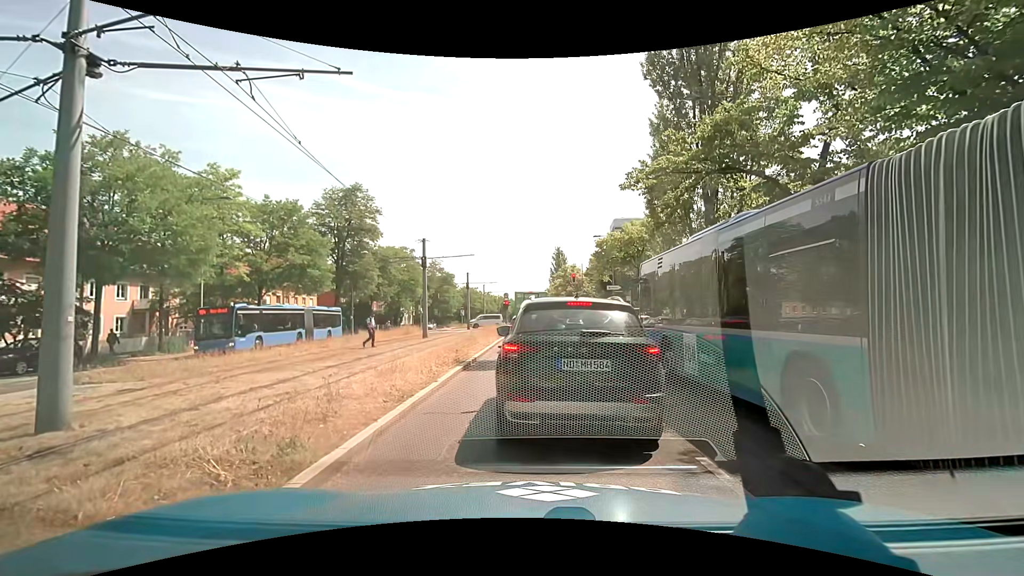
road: secondary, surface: asphalt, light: Day
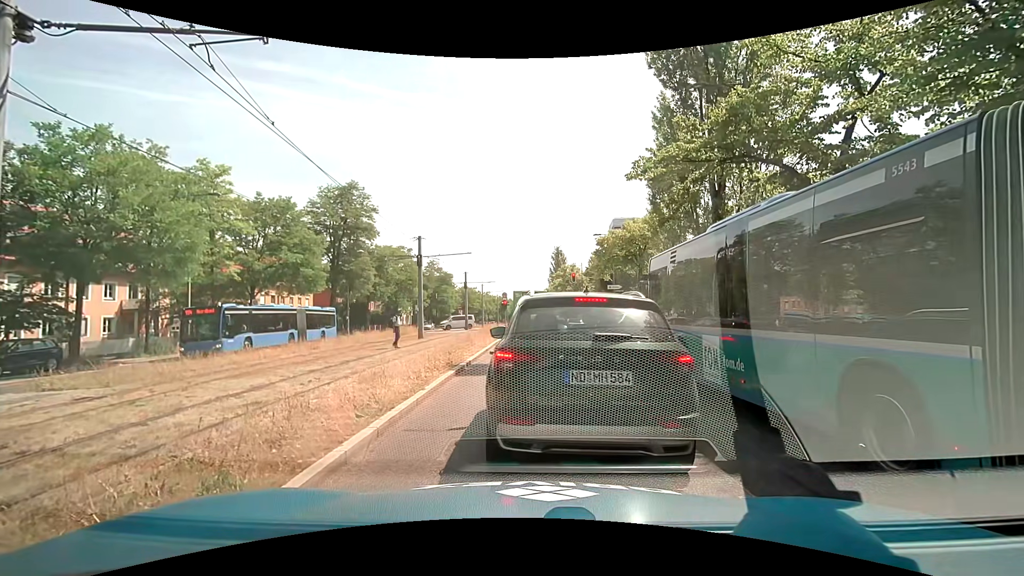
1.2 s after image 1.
(0.0, +1.0) m; 0°
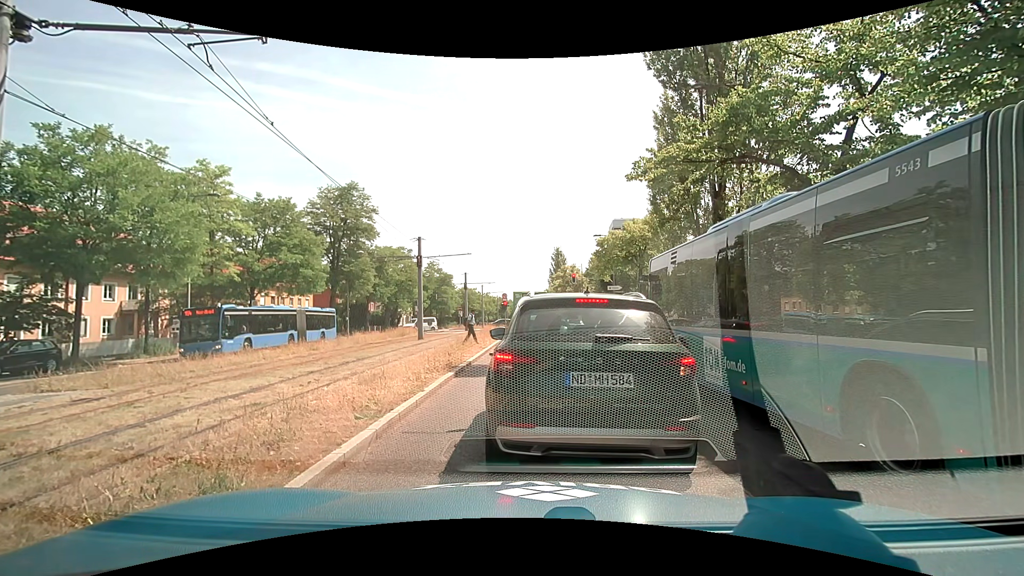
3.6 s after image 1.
(0.0, +0.1) m; 0°
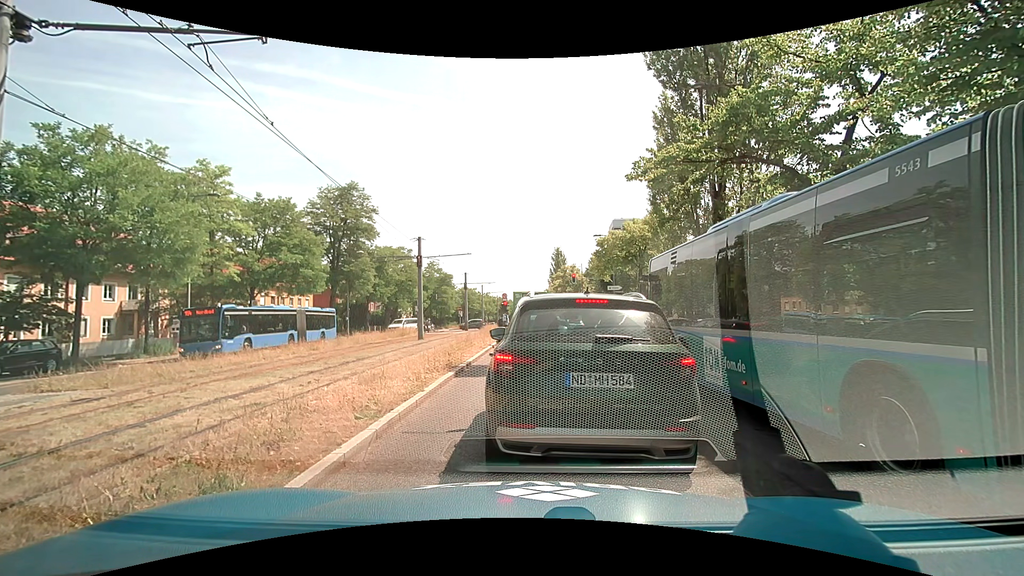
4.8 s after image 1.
(0.0, 0.0) m; 0°
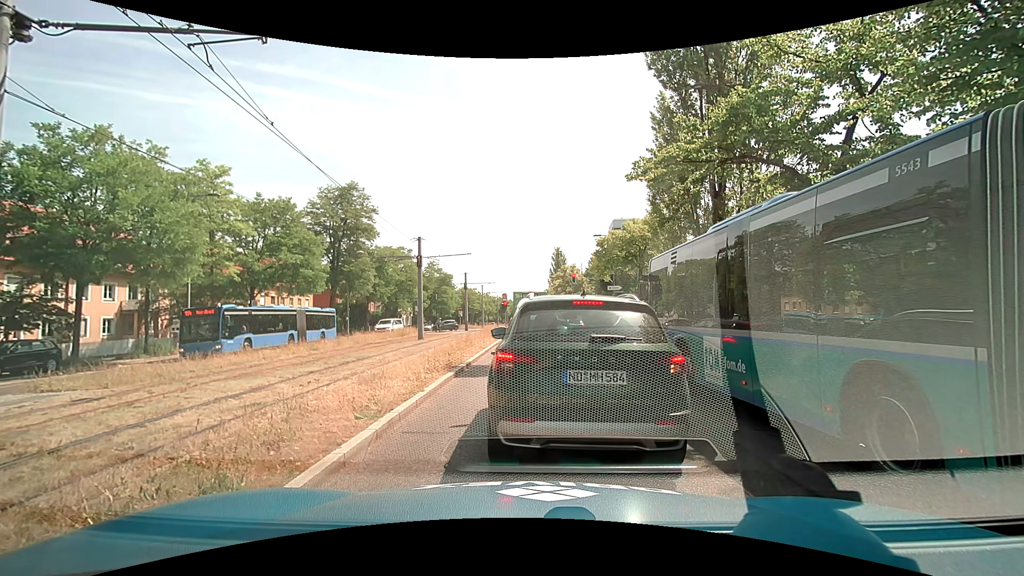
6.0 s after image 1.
(0.0, 0.0) m; 0°
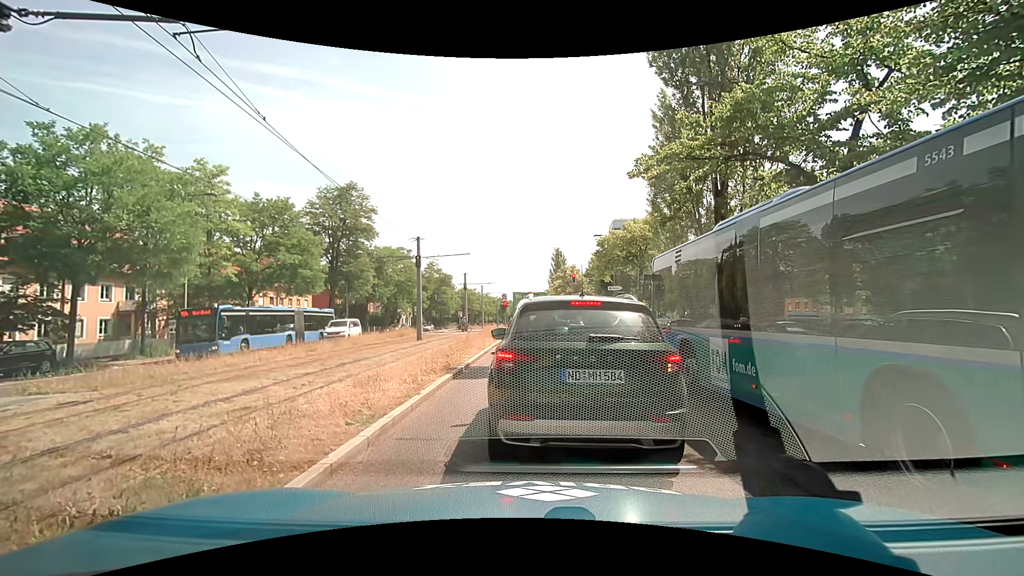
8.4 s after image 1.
(0.0, +0.3) m; 0°
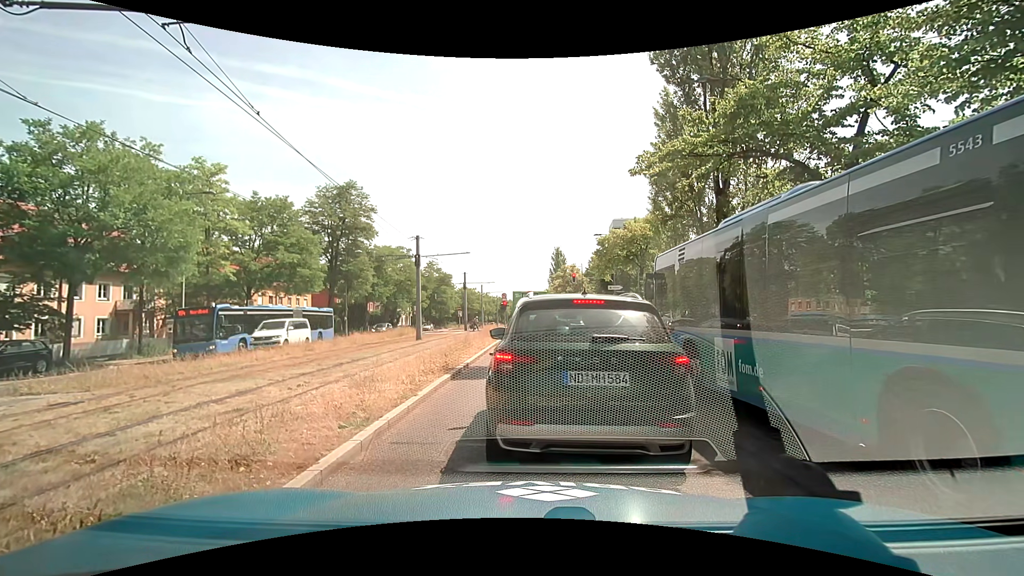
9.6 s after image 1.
(0.0, +0.2) m; 0°
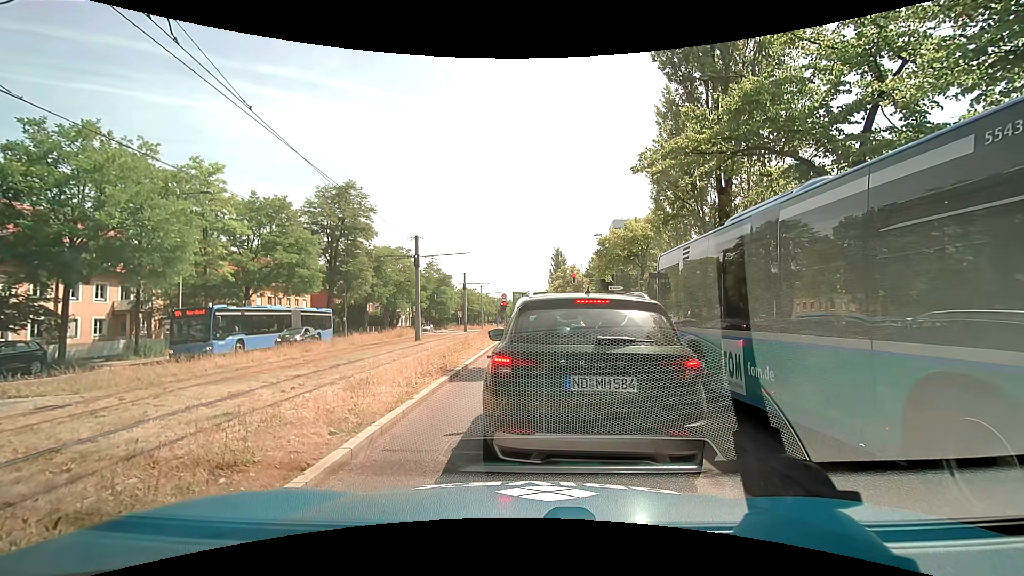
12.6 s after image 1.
(0.0, +0.3) m; 0°
(0, +10) (+1, +20) (+1, +30) (+2, +40) (+3, +50) (+3, +60) (+4, +70) (+4, +80) (+5, +90) (+6, +100) m
